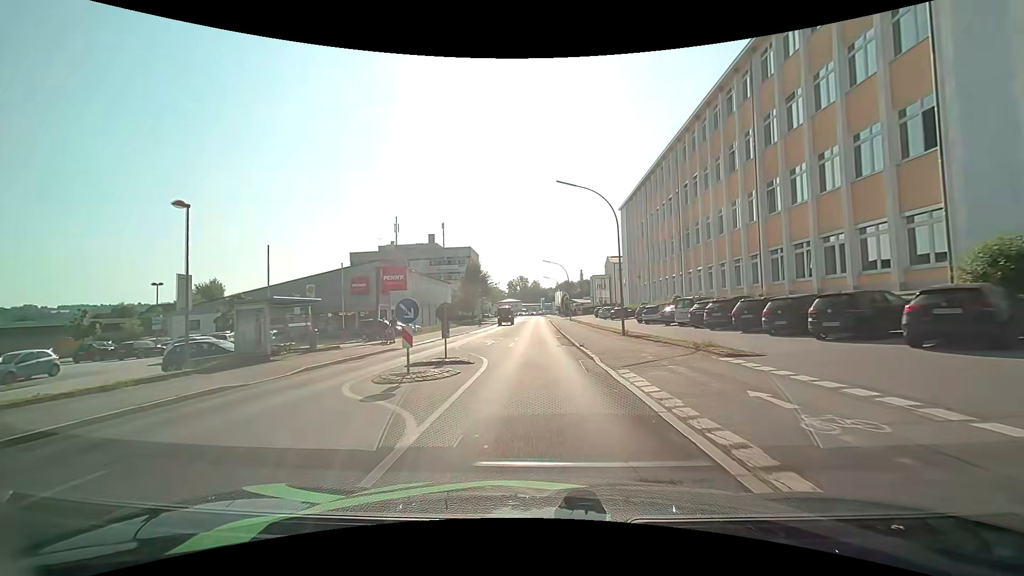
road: tertiary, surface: asphalt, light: Day
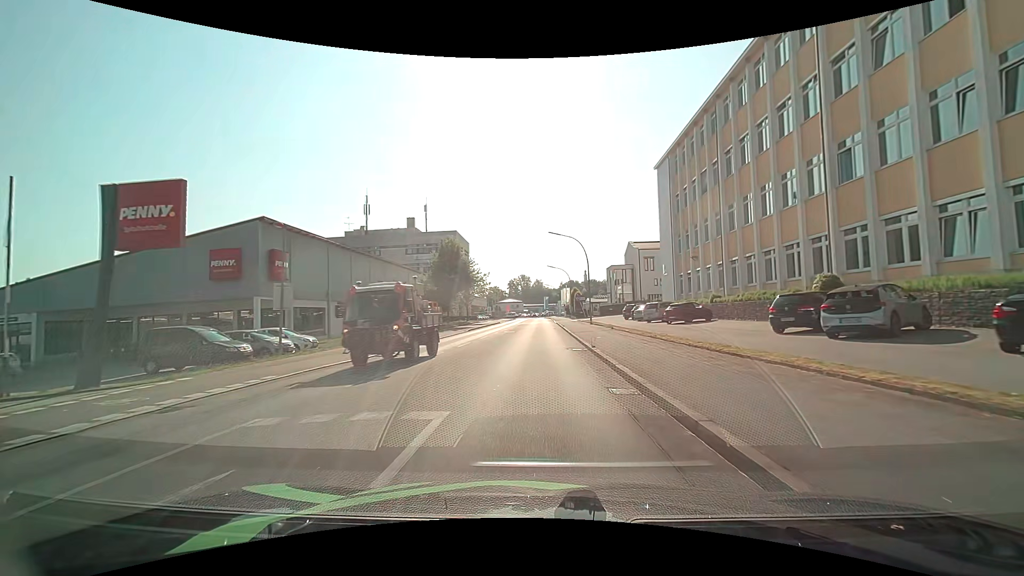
(0.0, +25.5) m; 0°
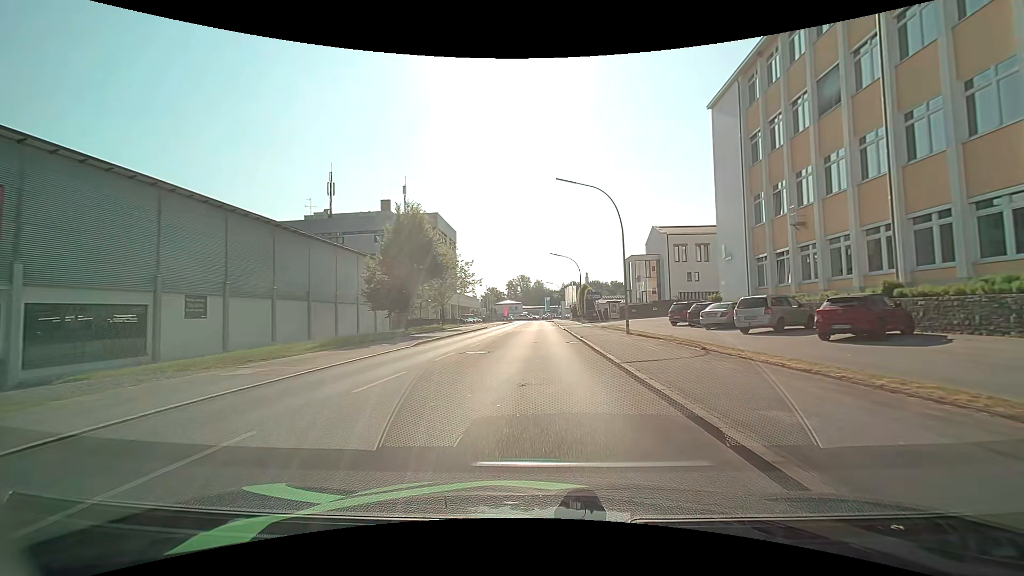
(+0.1, +19.5) m; 0°
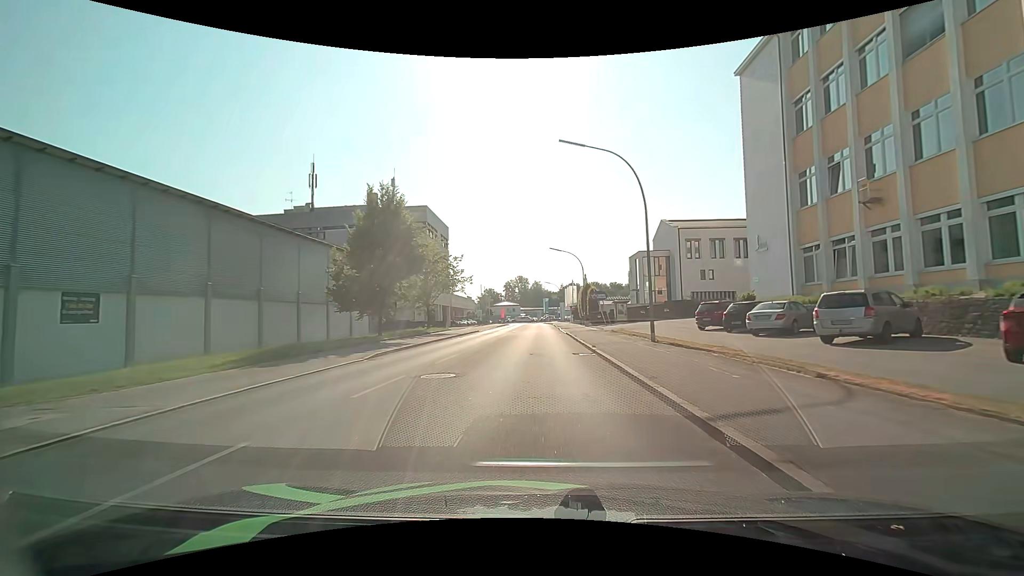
(0.0, +6.6) m; +1°
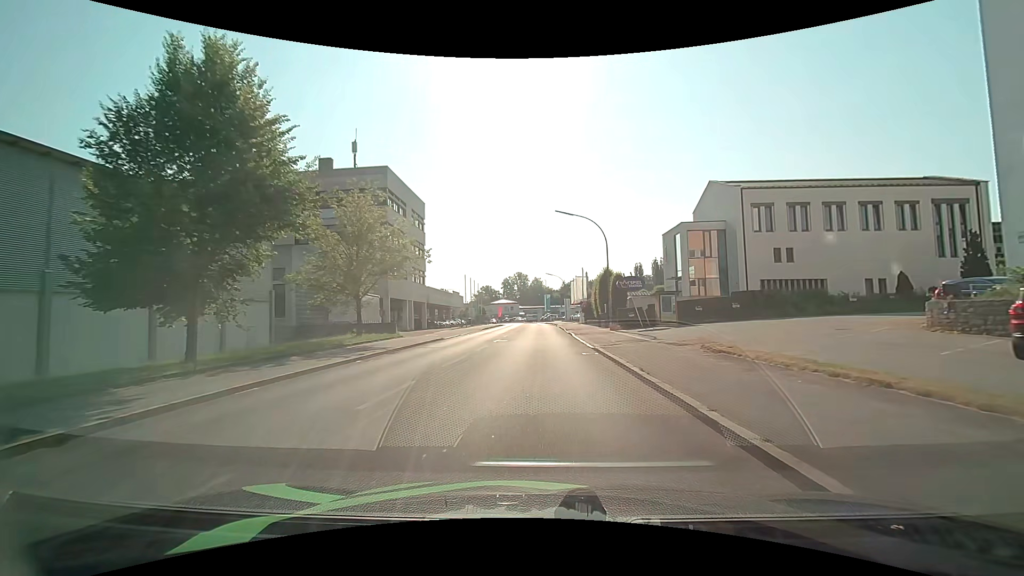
(0.0, +19.5) m; 0°
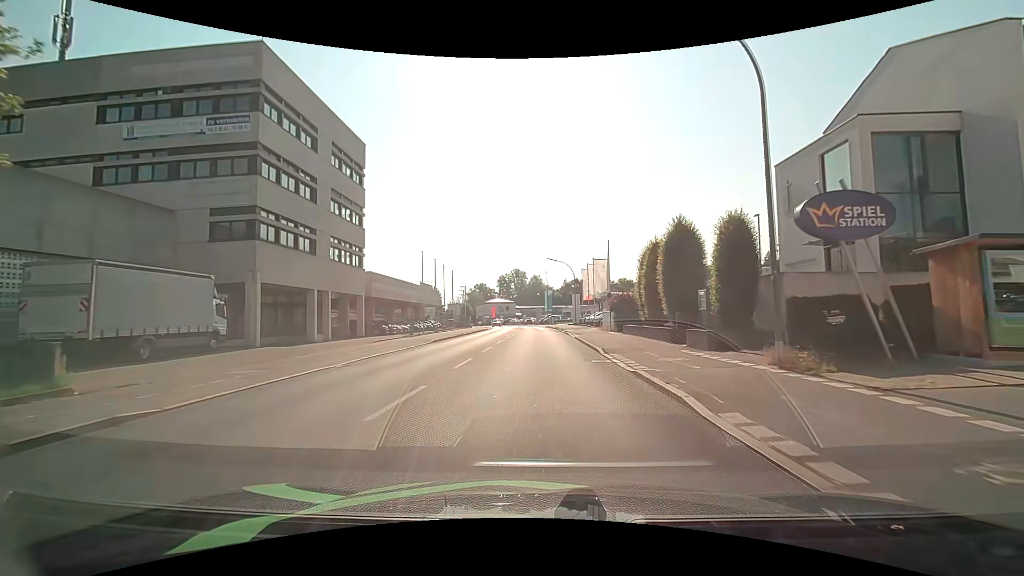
(-0.2, +25.4) m; -1°
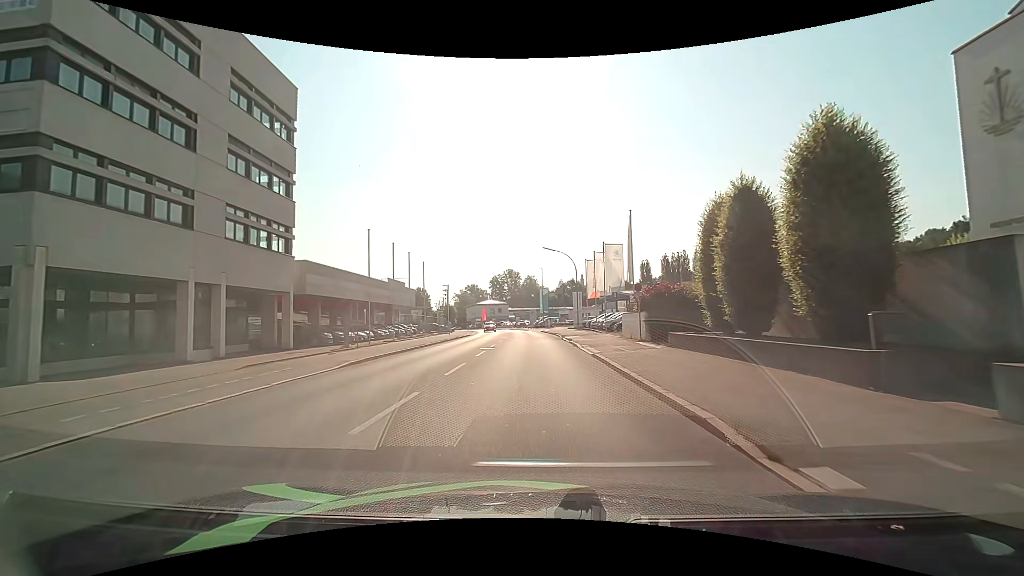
(+0.1, +12.6) m; +1°
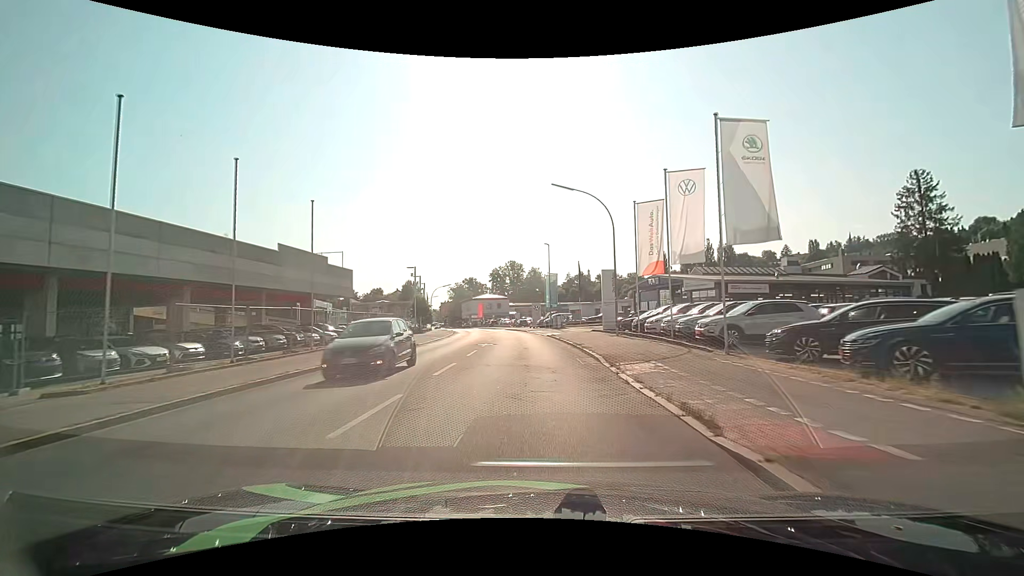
(-0.1, +24.9) m; 0°
(0, +10) (0, +20) (-1, +30) (-2, +40) (-3, +50) (-4, +60) (-5, +70) (-7, +80) (-10, +89) (-12, +99) m
